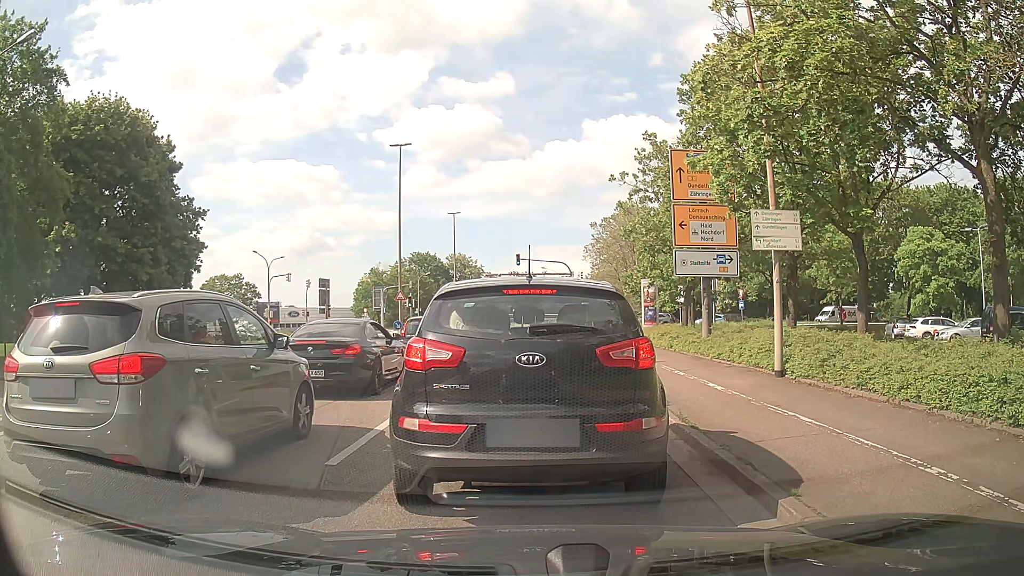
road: unclassified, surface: asphalt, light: Day
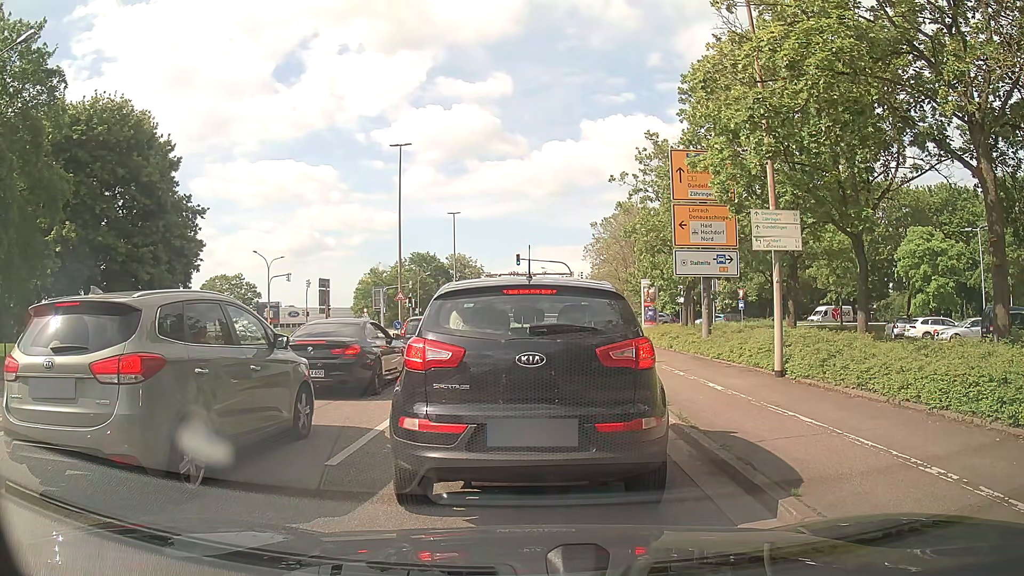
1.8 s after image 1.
(0.0, 0.0) m; 0°
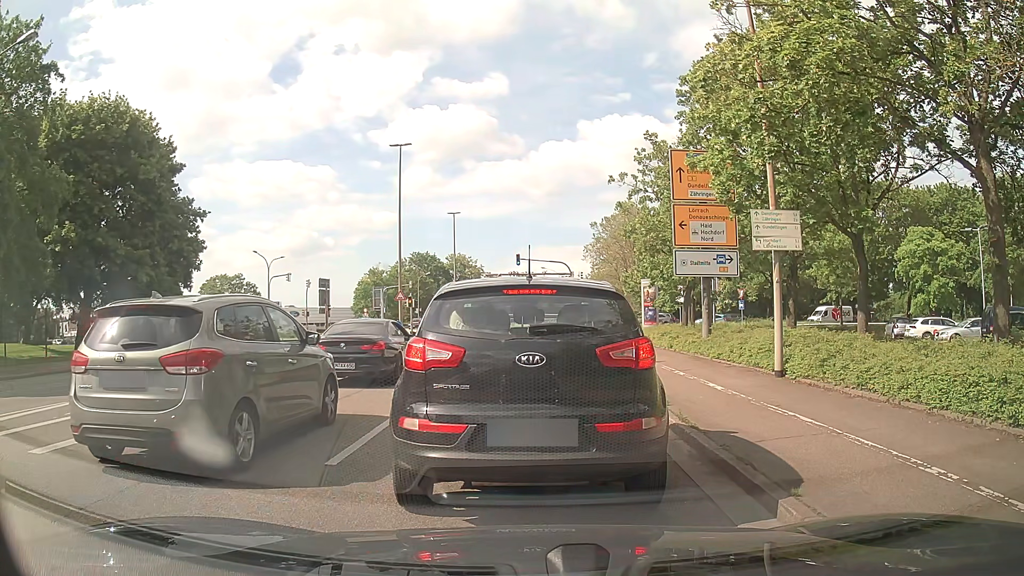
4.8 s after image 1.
(0.0, 0.0) m; 0°
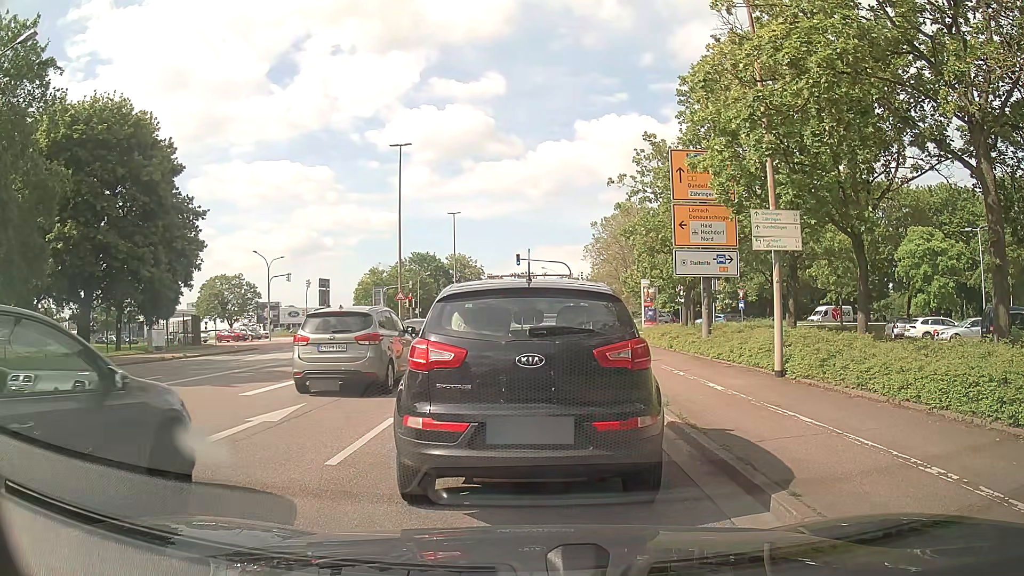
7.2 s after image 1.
(0.0, 0.0) m; 0°
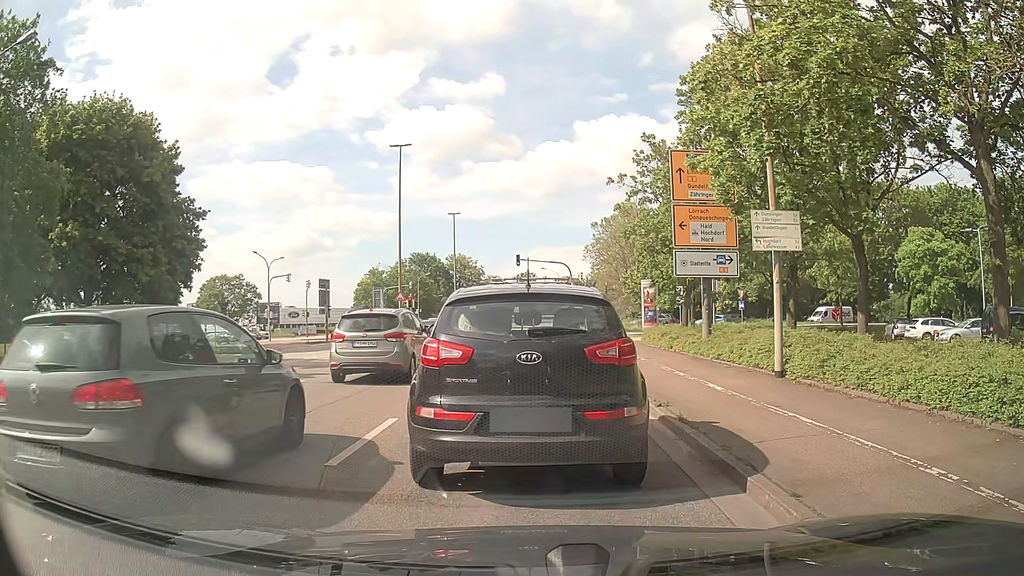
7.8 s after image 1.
(0.0, 0.0) m; 0°
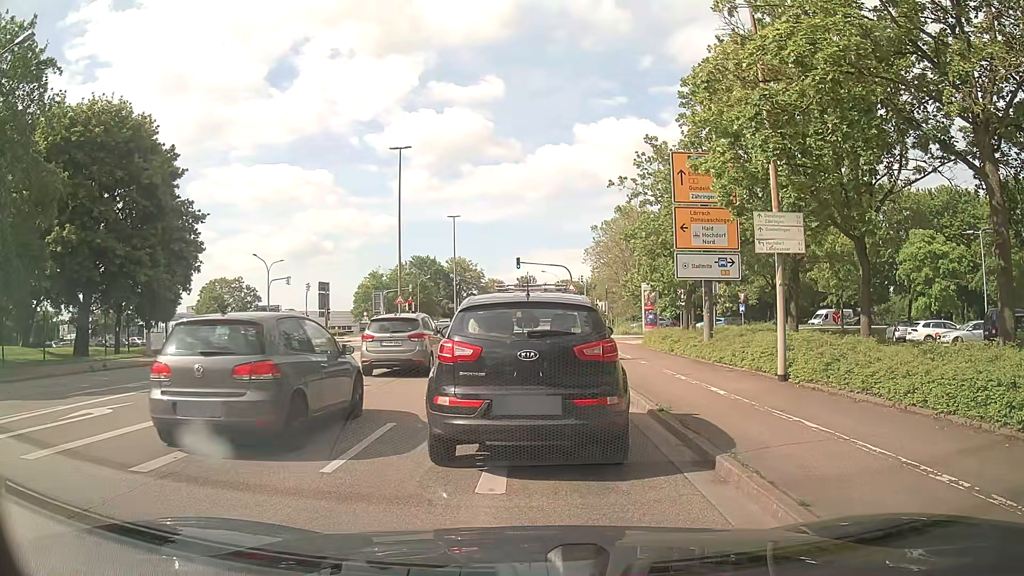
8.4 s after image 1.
(0.0, +0.2) m; 0°
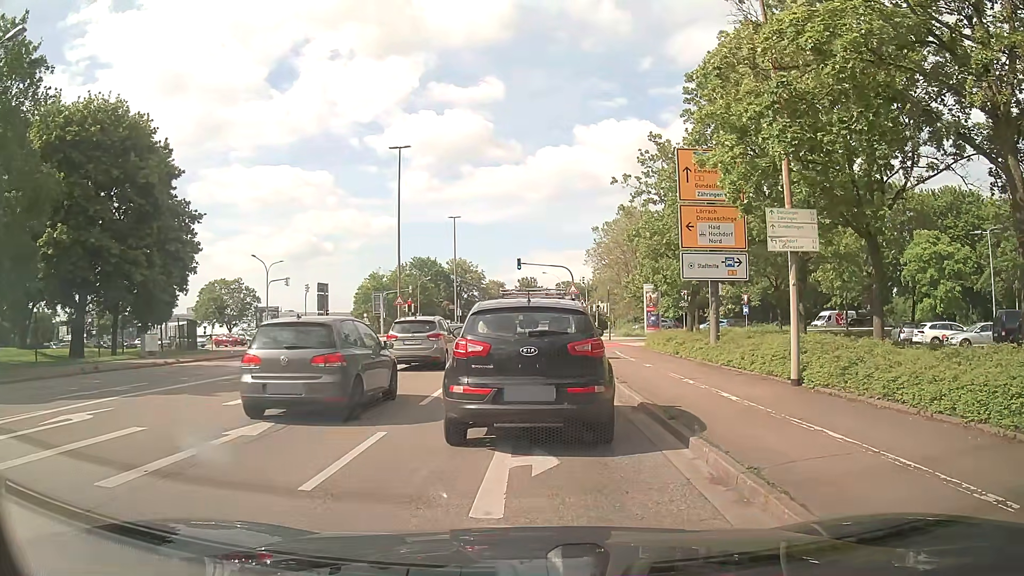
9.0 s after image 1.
(0.0, +0.7) m; -2°
